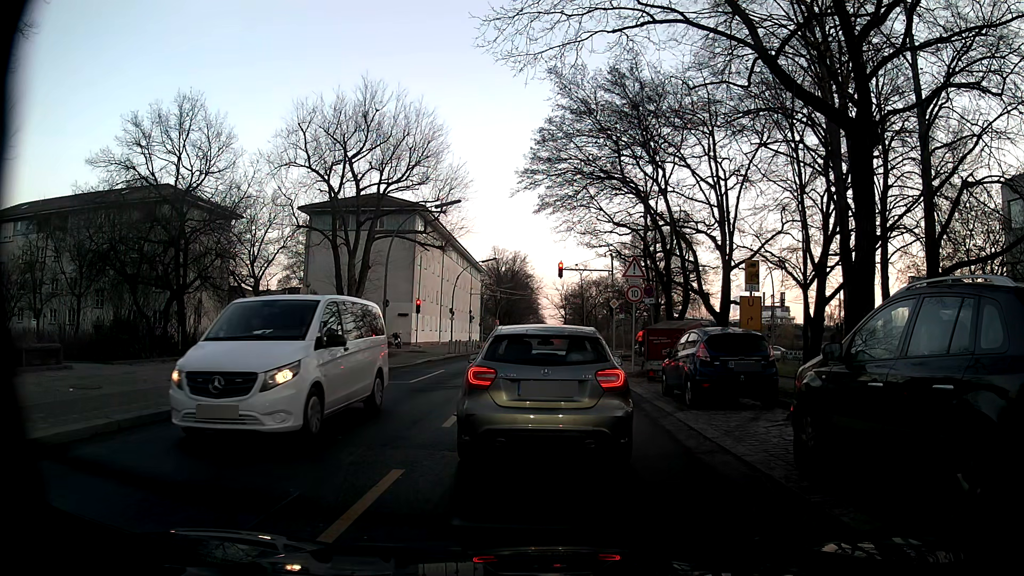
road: residential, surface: asphalt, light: Day
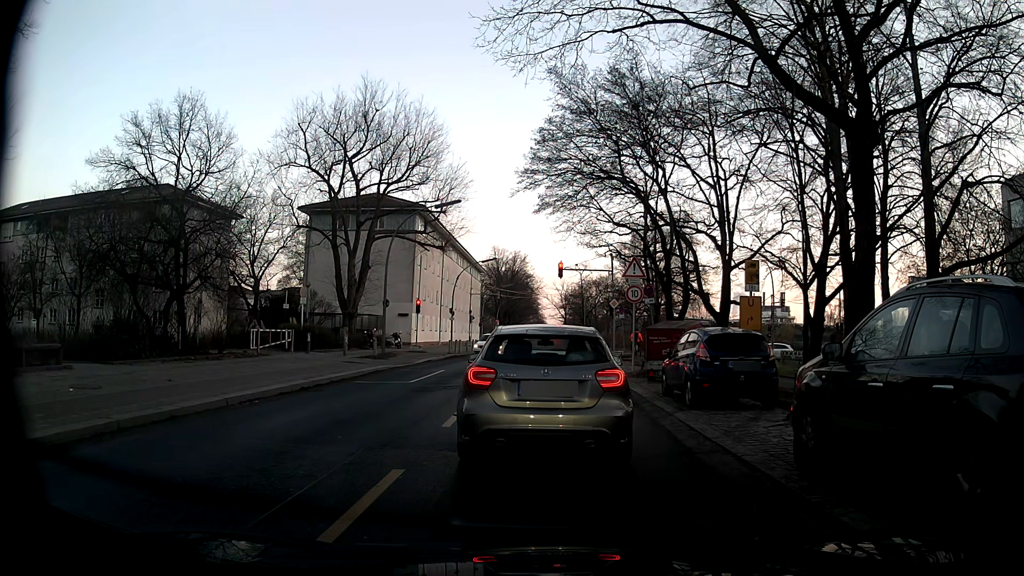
(0.0, 0.0) m; 0°
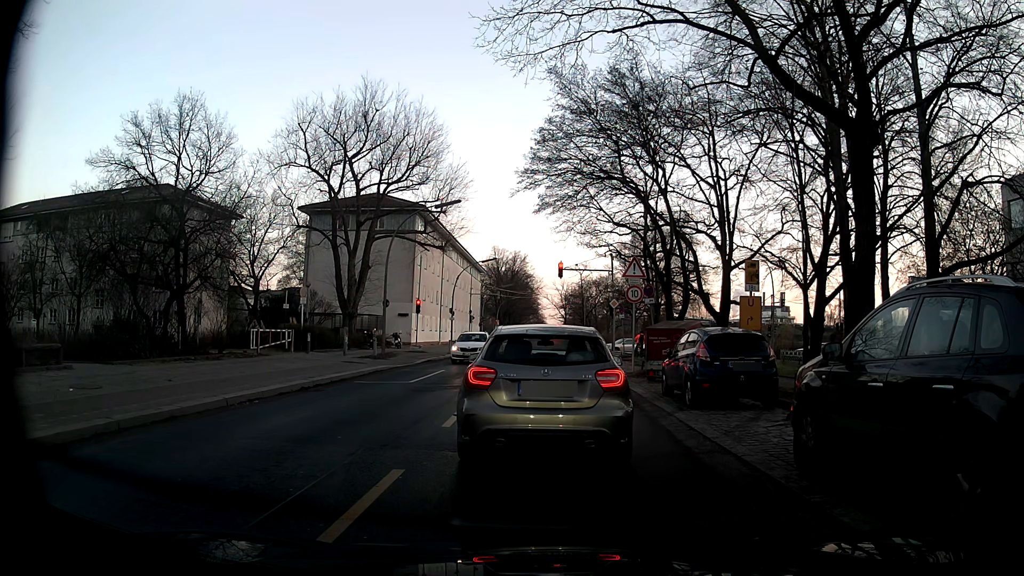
(0.0, 0.0) m; 0°
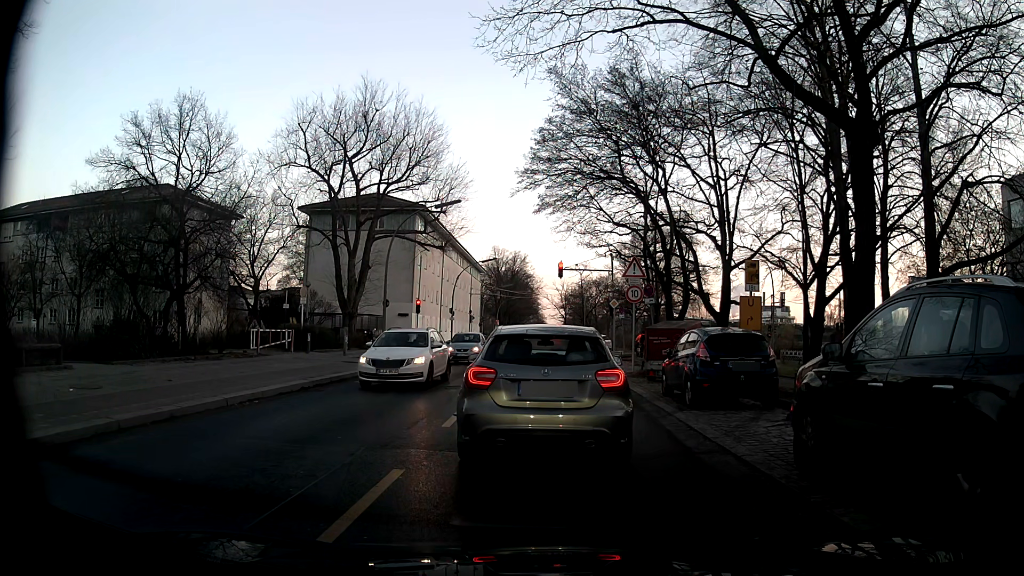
(0.0, 0.0) m; 0°
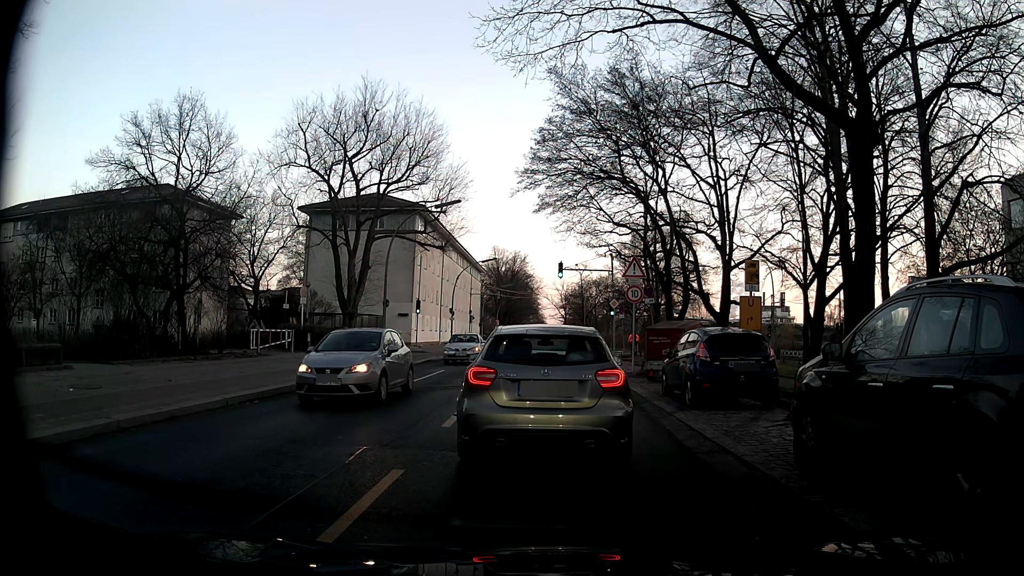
(0.0, 0.0) m; 0°
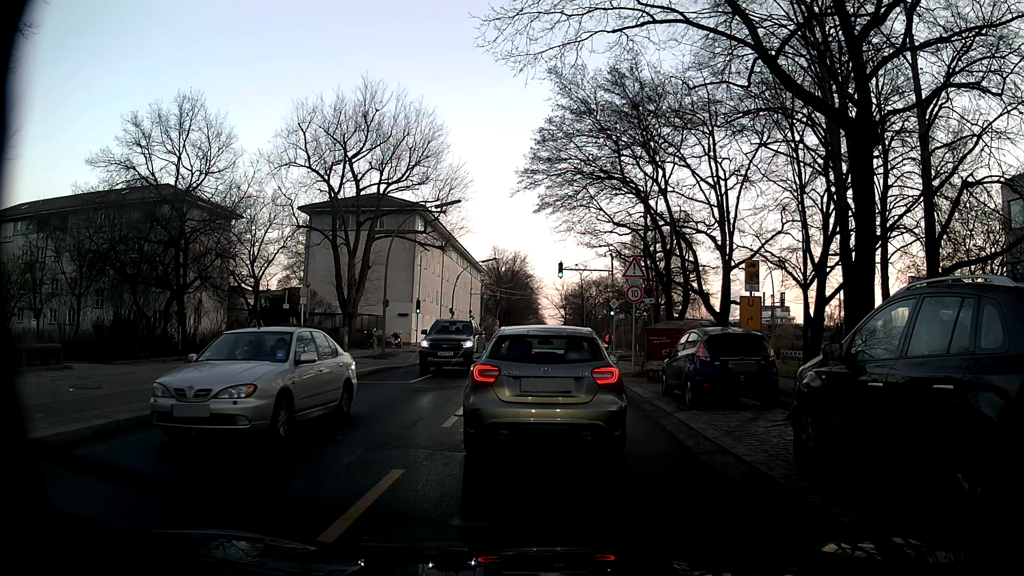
(0.0, 0.0) m; 0°
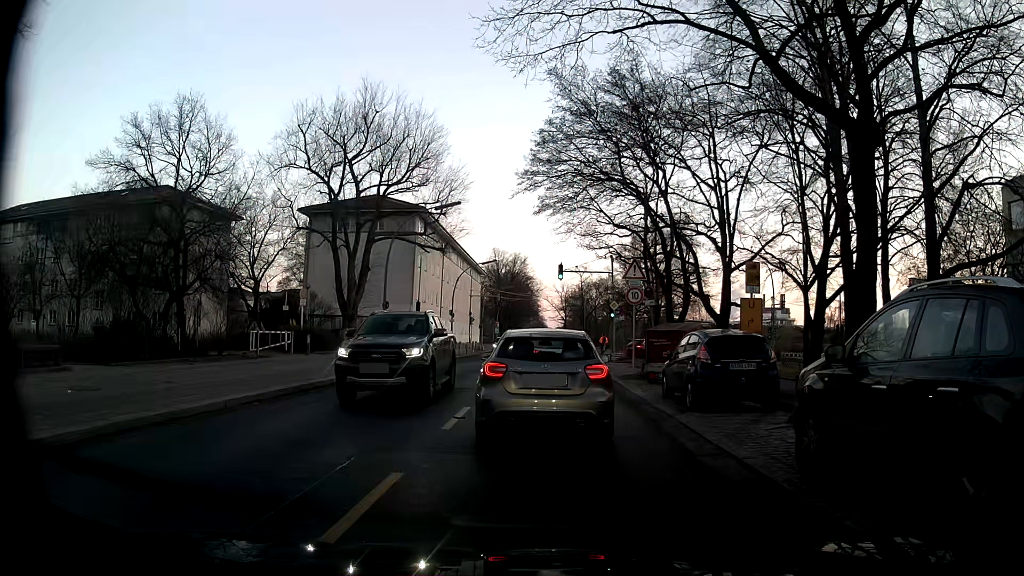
(0.0, 0.0) m; 0°
